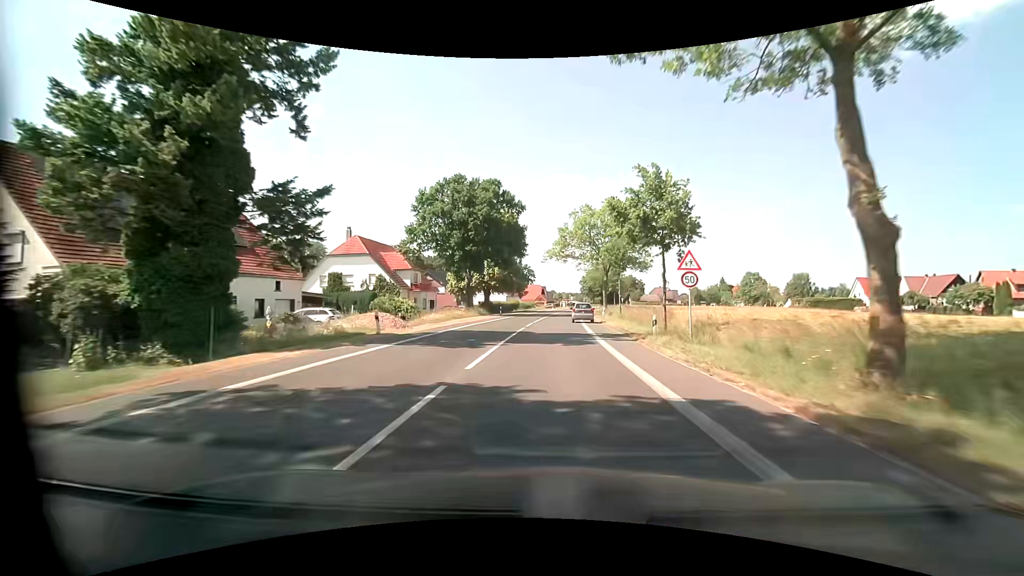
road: tertiary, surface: asphalt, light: Day
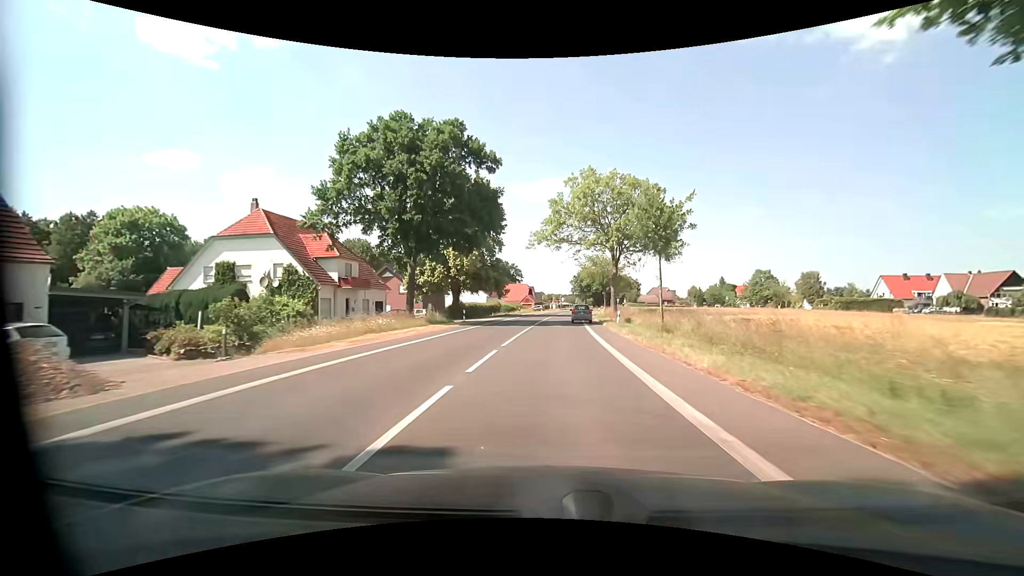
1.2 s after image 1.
(+0.1, +18.5) m; +1°
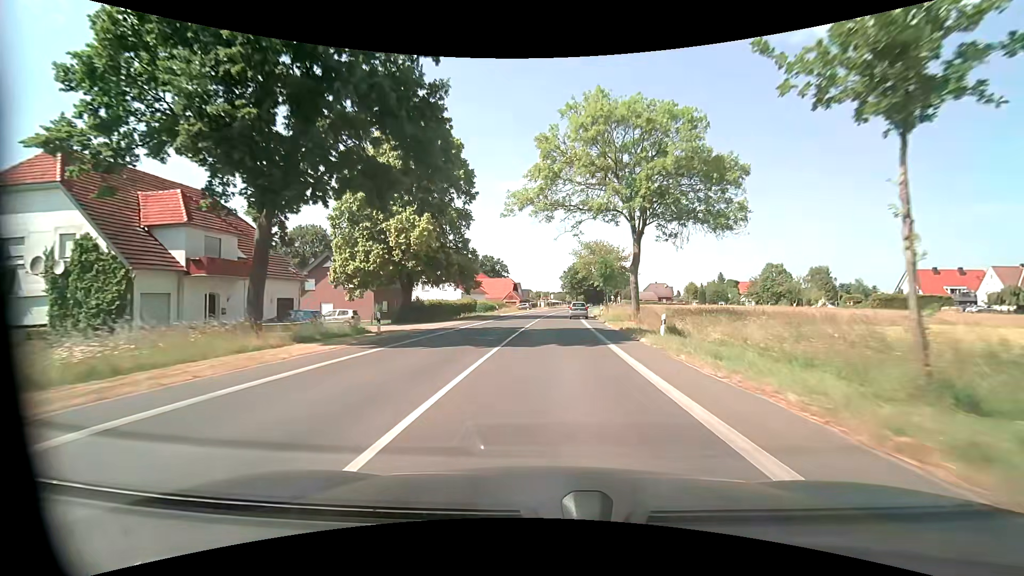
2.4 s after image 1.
(+0.1, +16.9) m; +1°
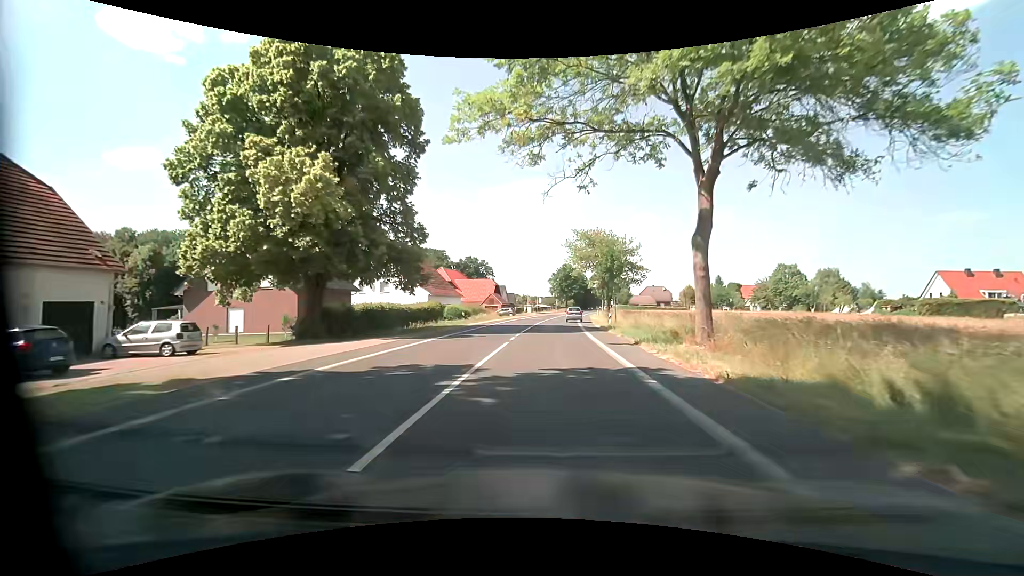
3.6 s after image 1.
(+0.2, +15.6) m; +2°
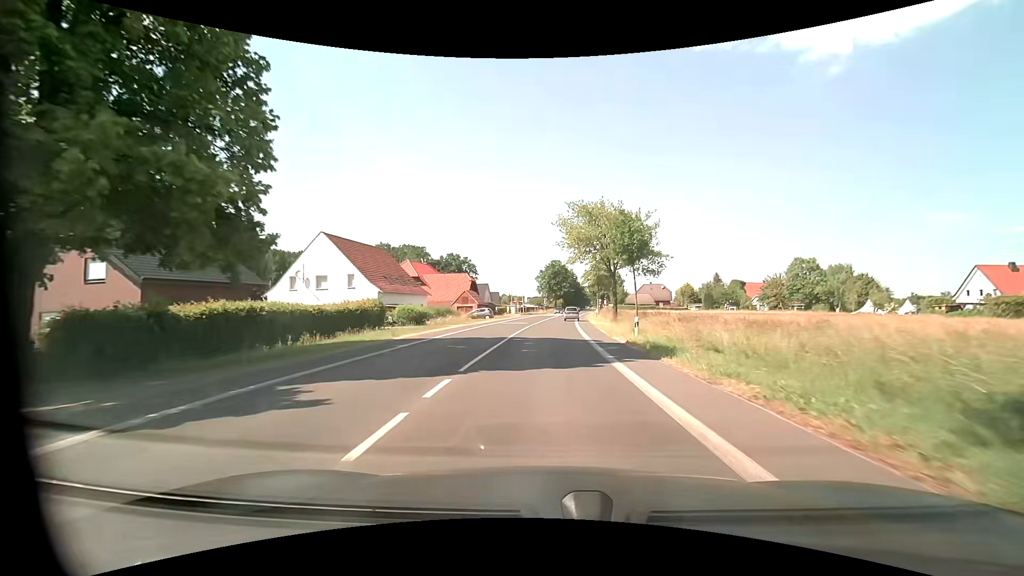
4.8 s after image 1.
(+0.2, +15.8) m; +2°
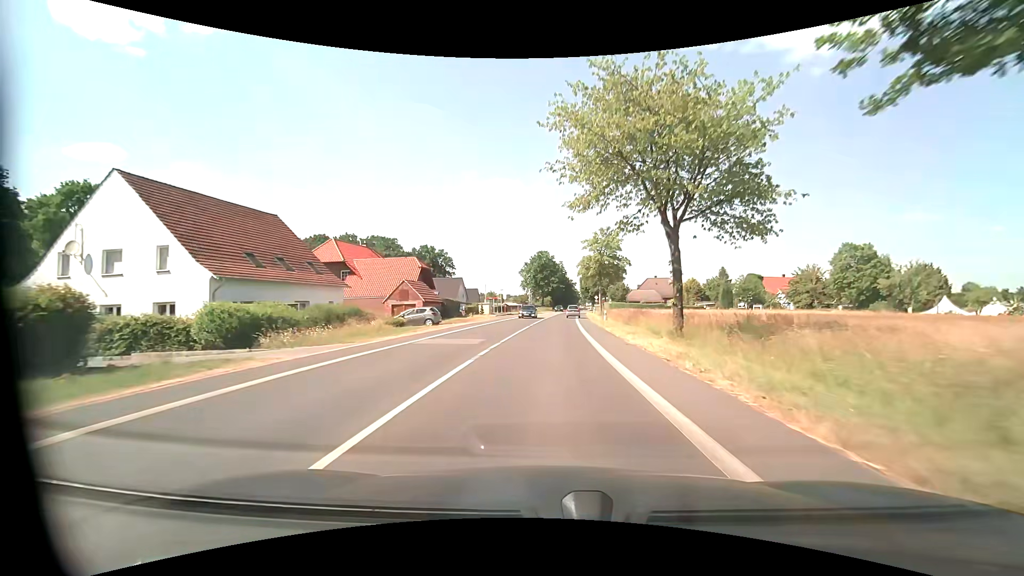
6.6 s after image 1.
(+0.1, +24.3) m; +1°
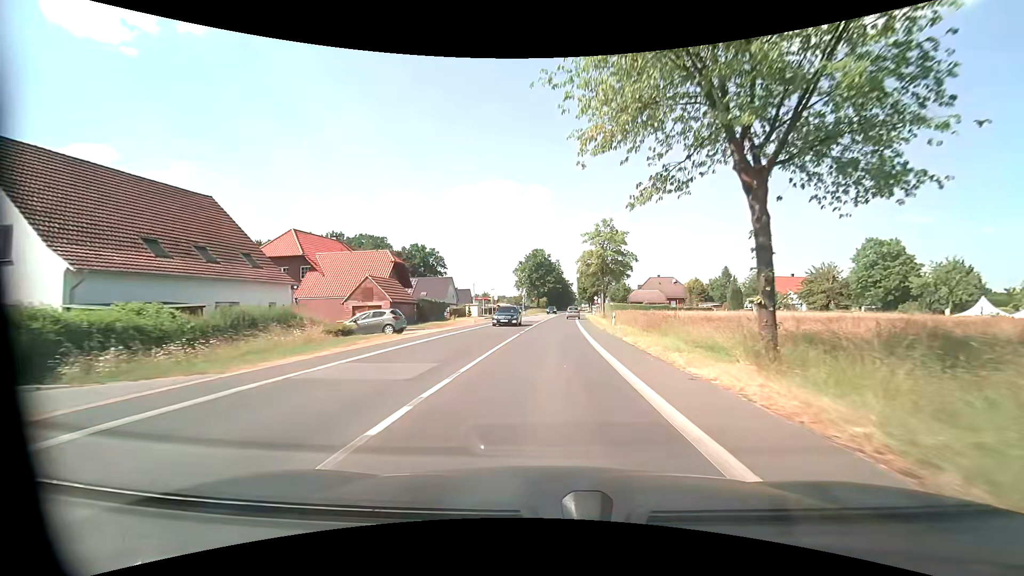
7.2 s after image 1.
(0.0, +8.2) m; +1°
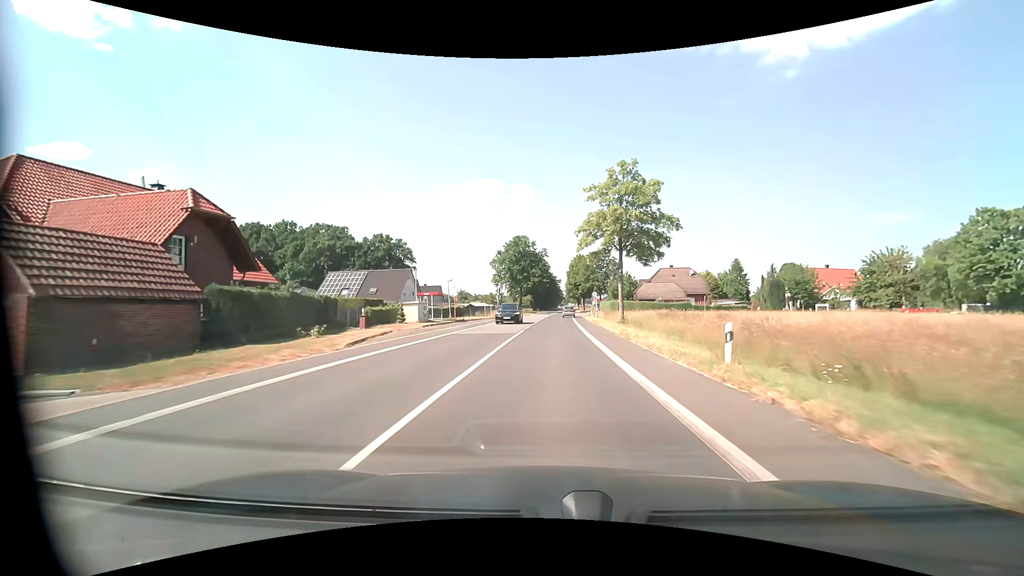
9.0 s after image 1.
(+0.1, +24.6) m; +1°
(0, +10) (0, +20) (0, +30) (+1, +40) (+1, +50) (+1, +60) (+2, +70) (+2, +80) (+3, +90) (+3, +100) m
